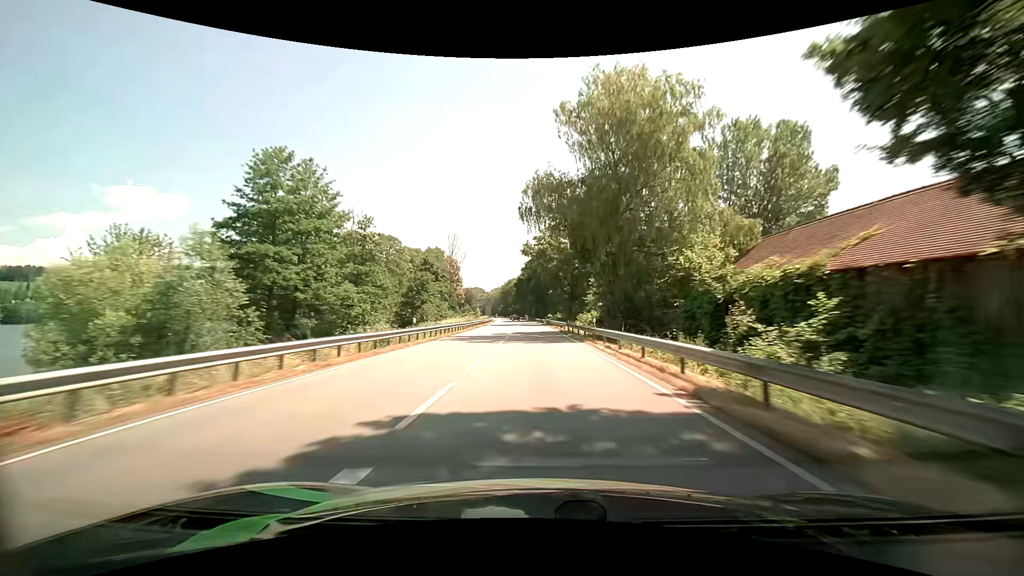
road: primary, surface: asphalt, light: Day
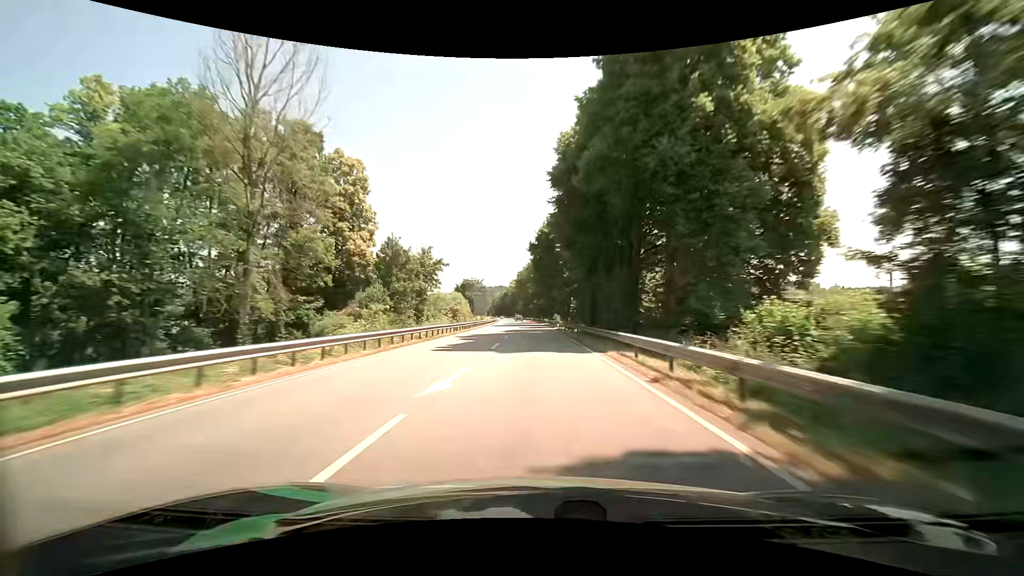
(-2.4, +87.6) m; -3°
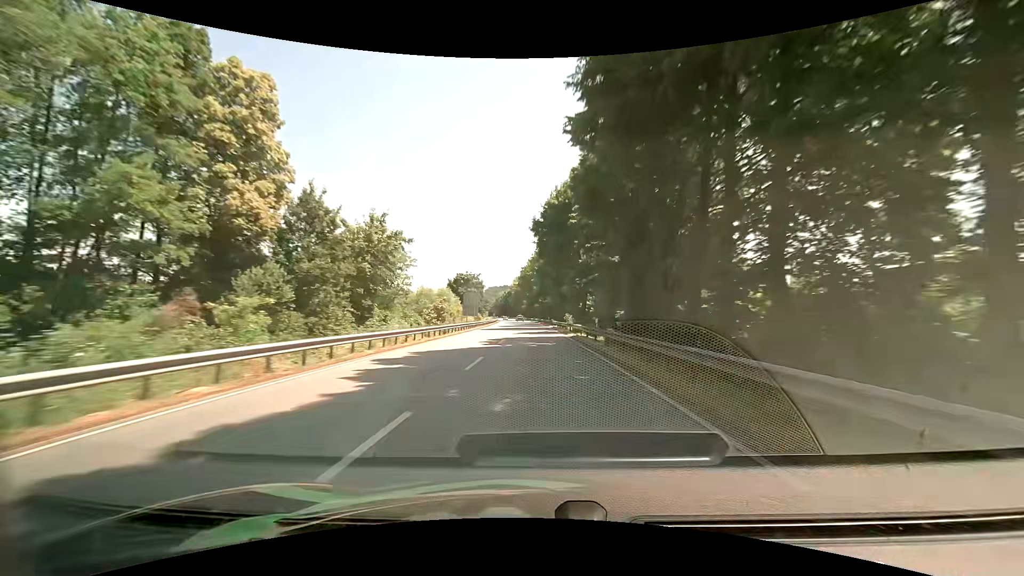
(0.0, +17.5) m; -1°
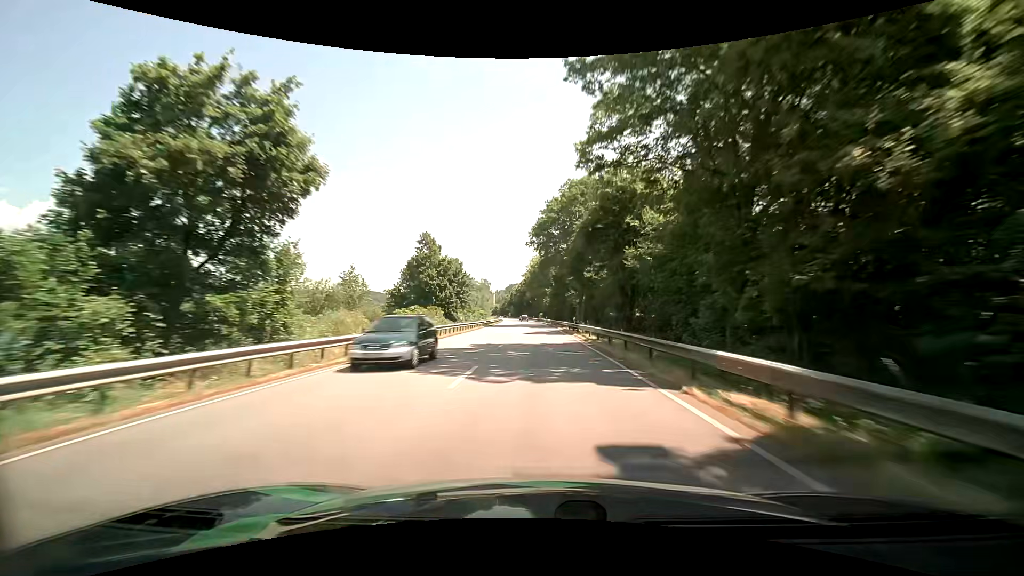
(-1.8, +87.7) m; -3°
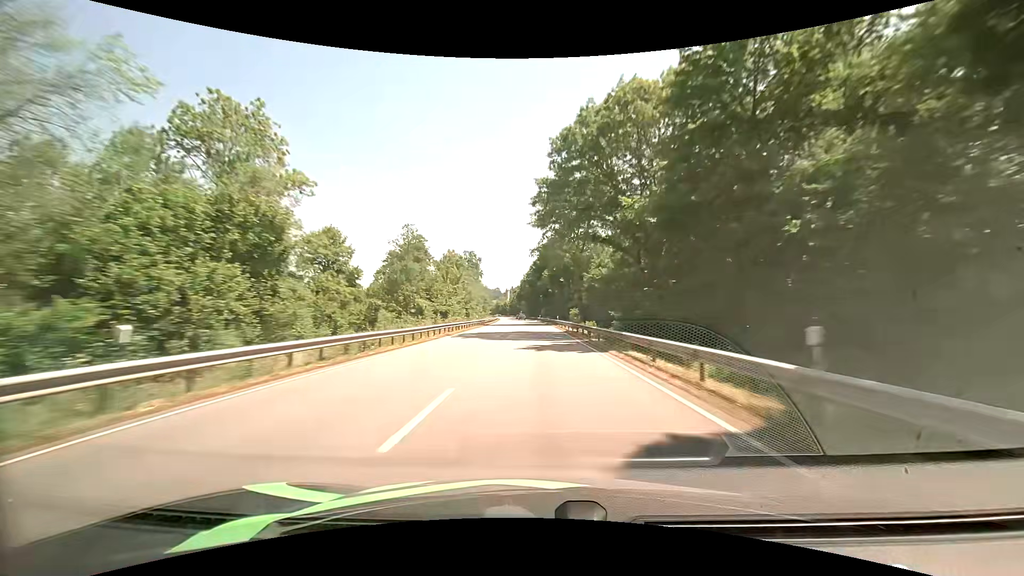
(-1.7, +88.6) m; -2°
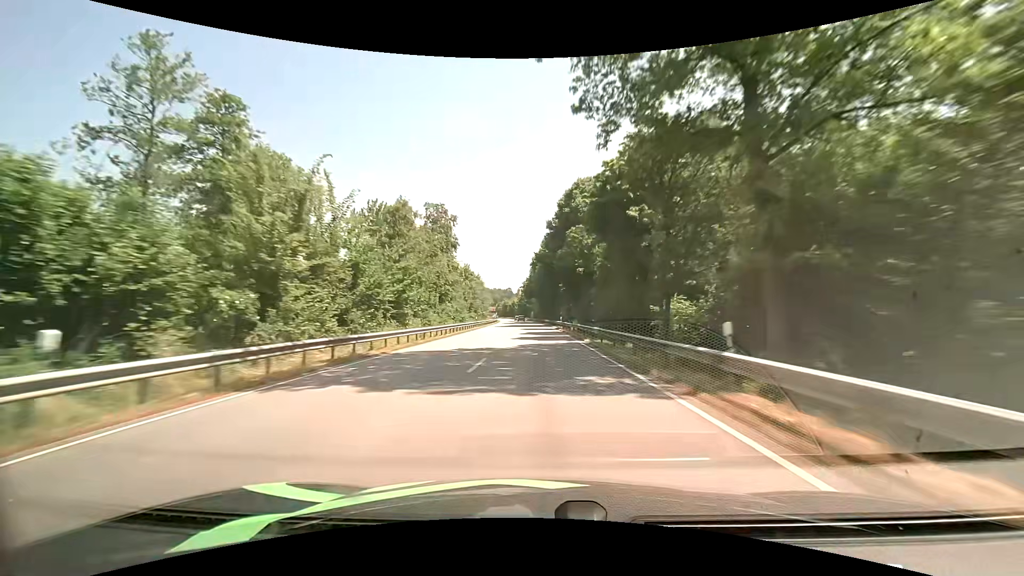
(-0.4, +53.4) m; -1°
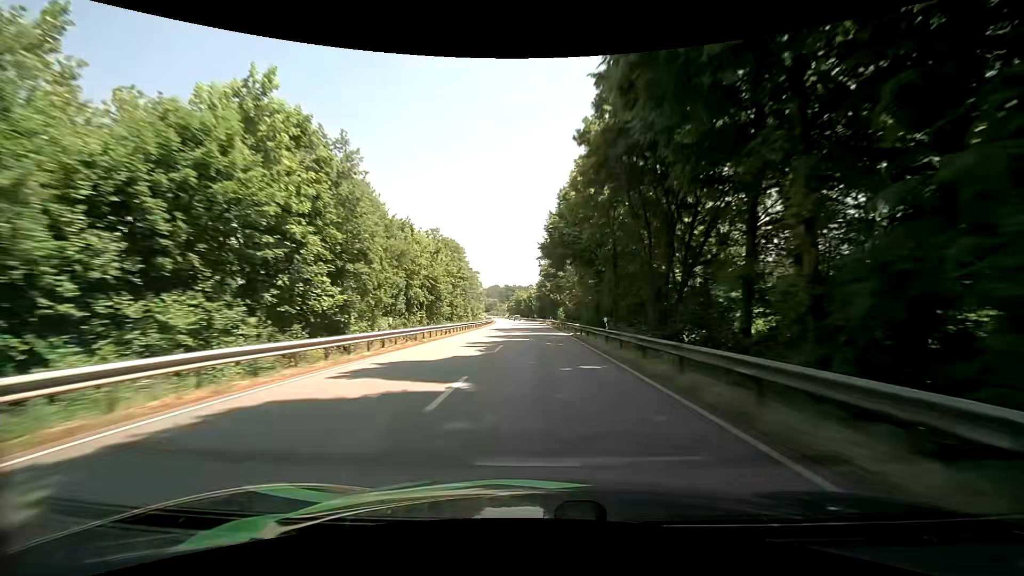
(-2.3, +89.2) m; -3°
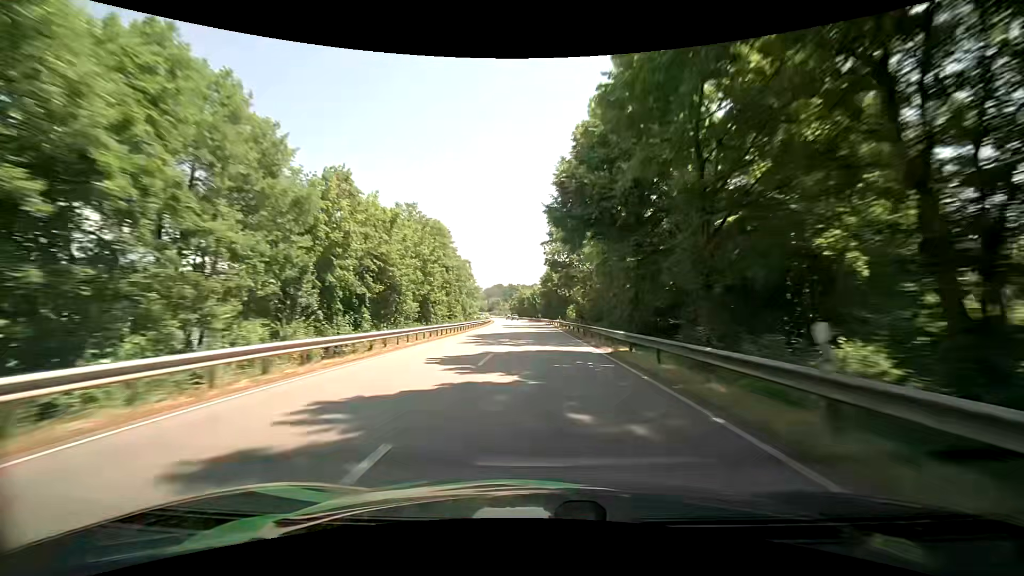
(0.0, +17.8) m; -1°
(0, +10) (0, +20) (0, +30) (0, +40) (-1, +50) (-1, +60) (-1, +70) (-2, +80) (-2, +90) (-3, +100) m
